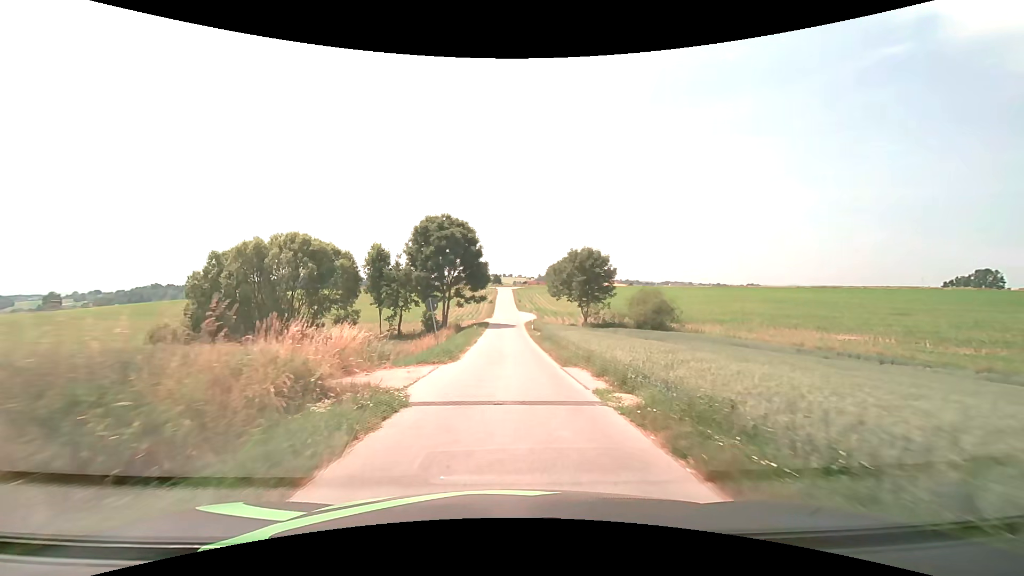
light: Day
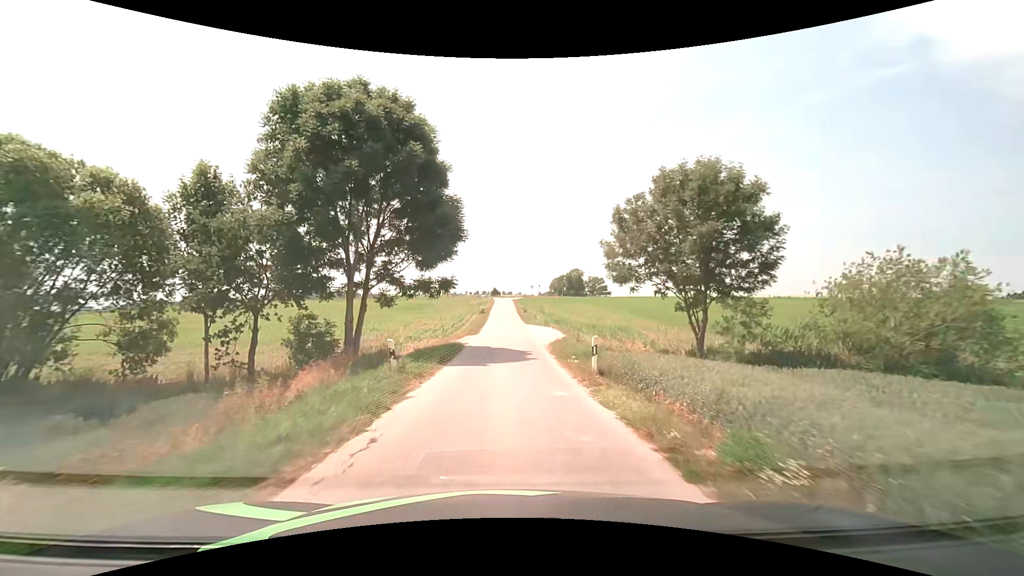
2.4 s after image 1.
(+0.1, +29.8) m; 0°
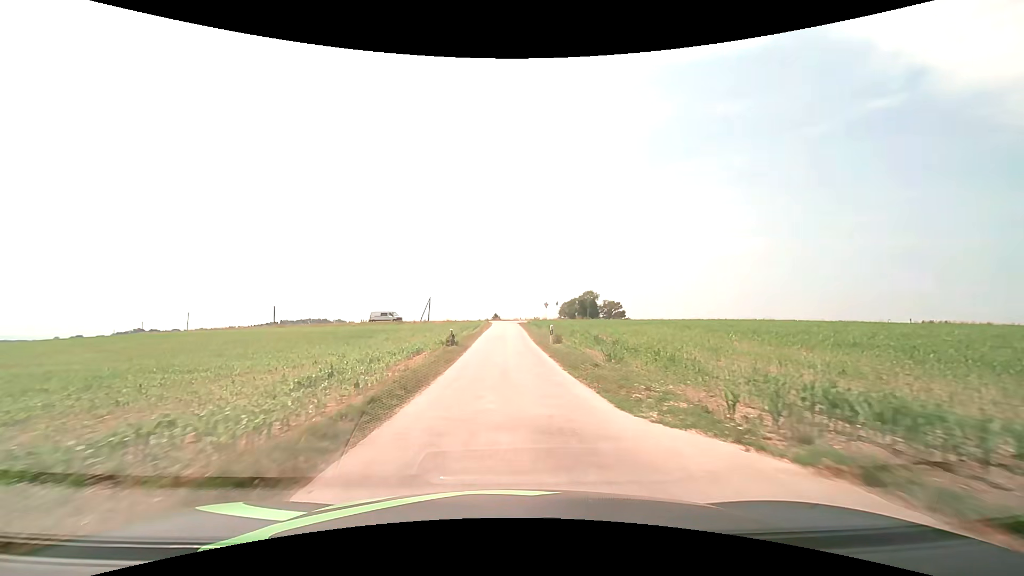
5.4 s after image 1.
(0.0, +37.0) m; 0°
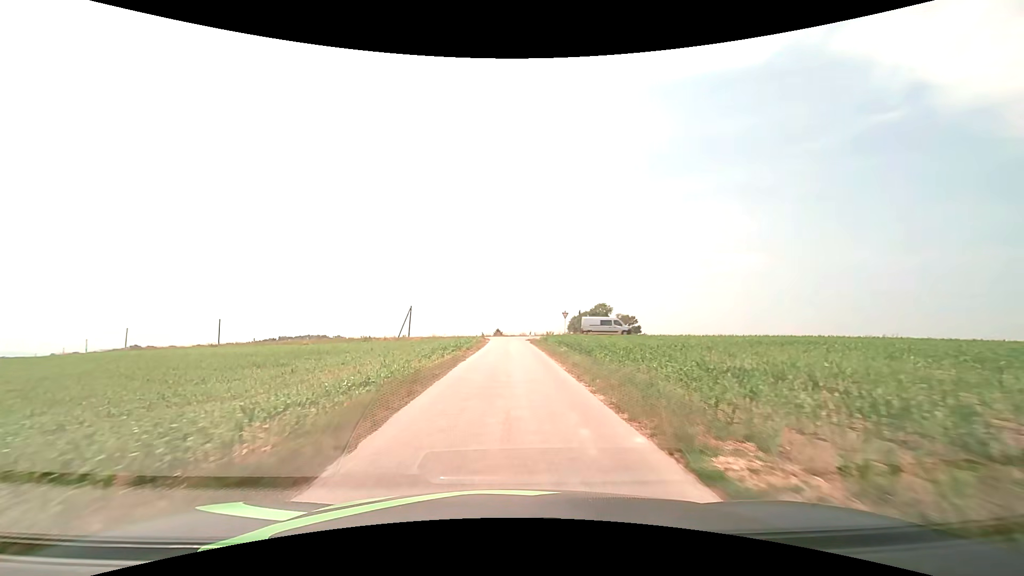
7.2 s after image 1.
(-0.1, +22.9) m; 0°
(0, +10) (0, +20) (0, +30) (0, +40) (0, +50) (+2, +60) (+10, +65) (+20, +63) (+29, +60) (+39, +57) m
